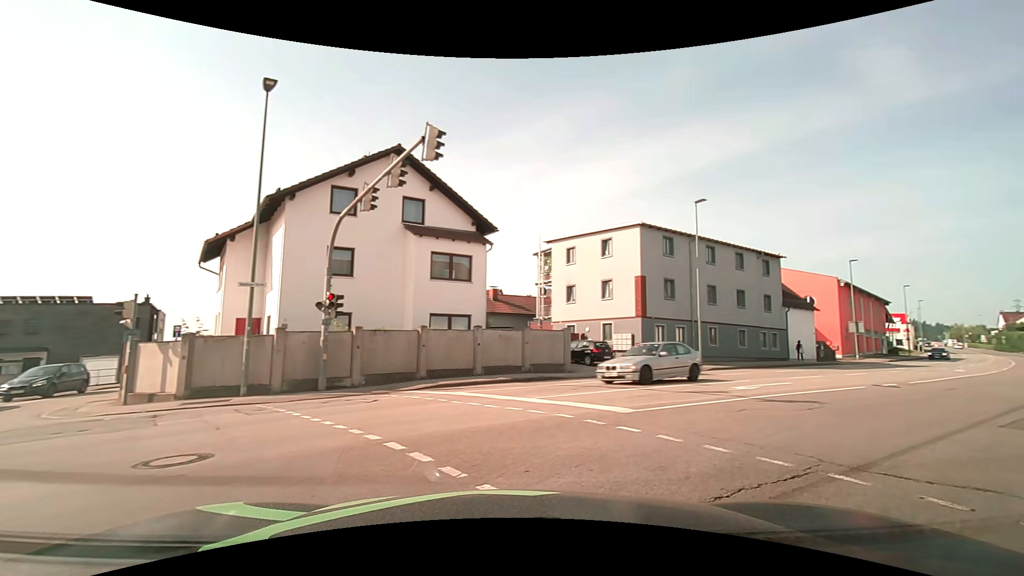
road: tertiary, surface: asphalt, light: Day
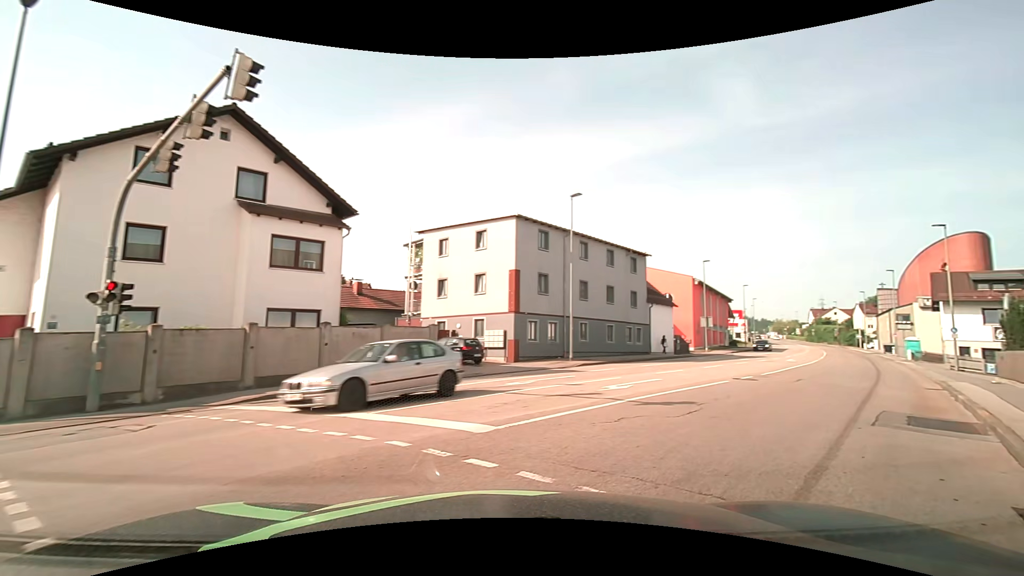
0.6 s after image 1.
(+0.3, +2.2) m; +14°
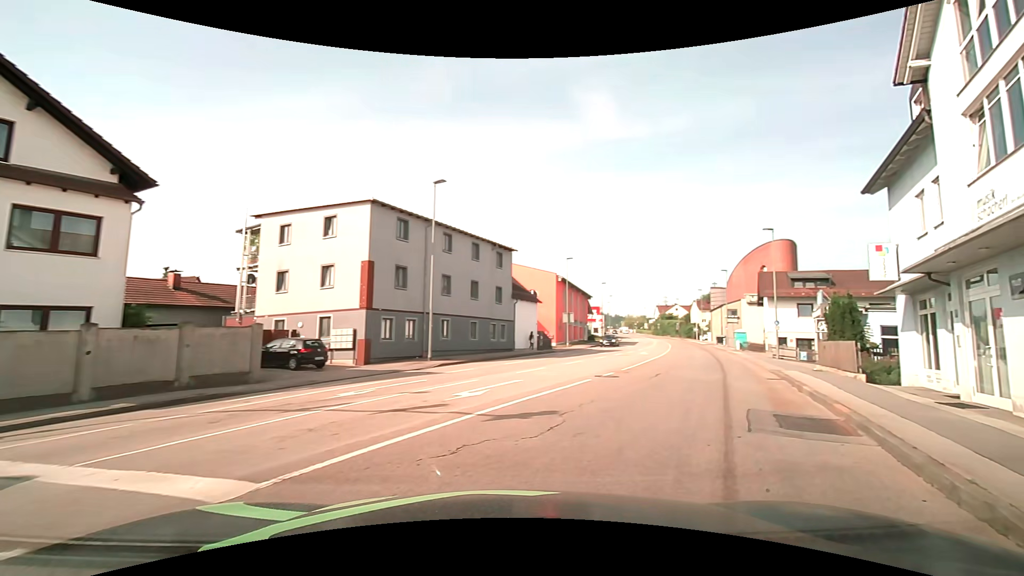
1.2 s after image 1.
(+0.3, +2.3) m; +16°
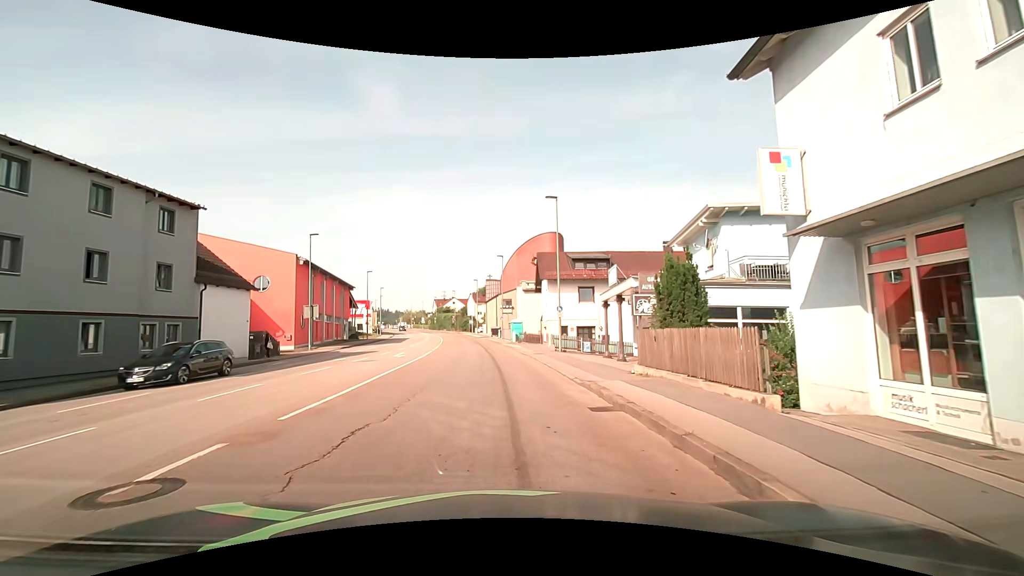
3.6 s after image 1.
(+3.6, +10.8) m; +25°
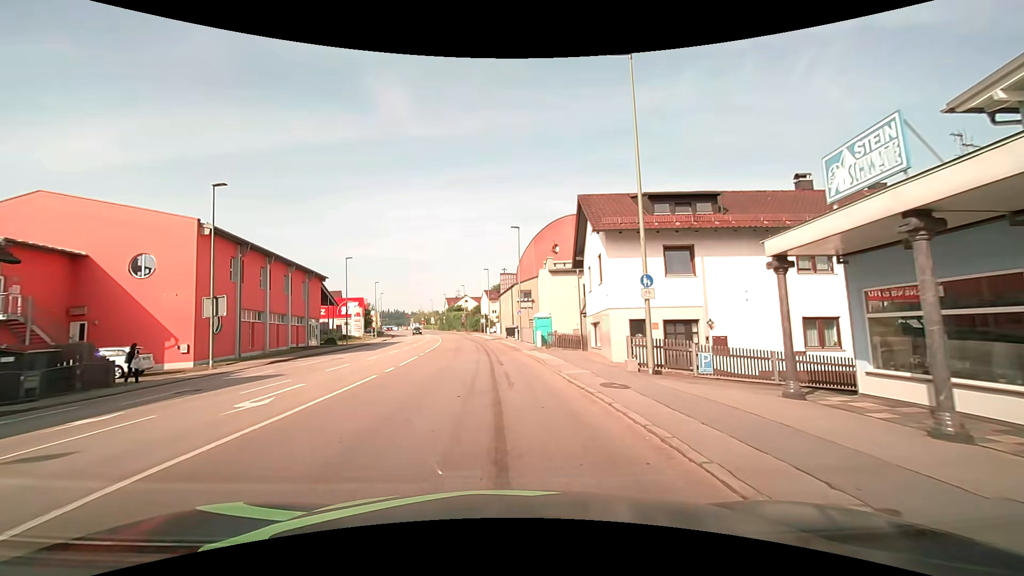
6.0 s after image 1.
(-0.1, +17.4) m; -1°
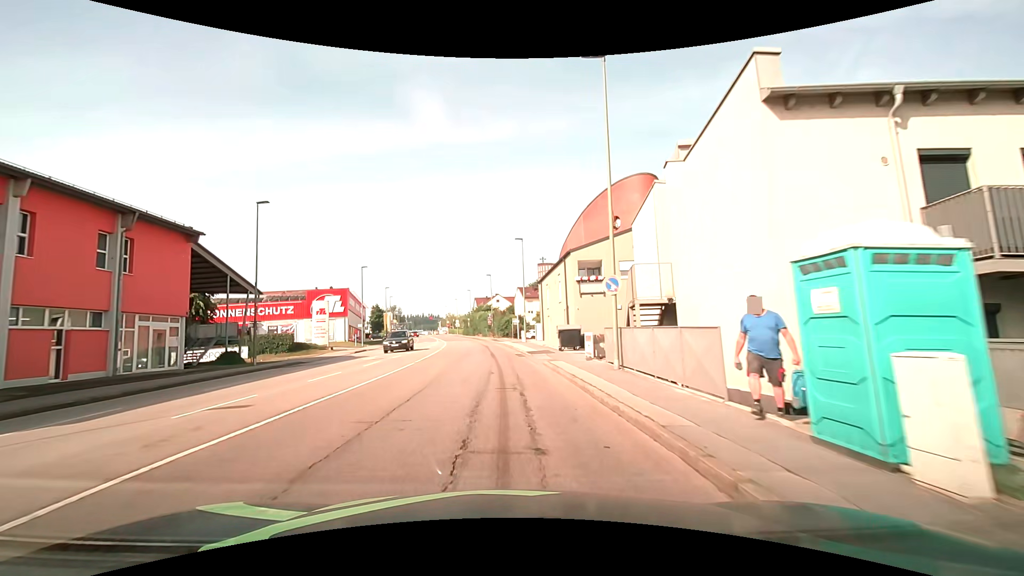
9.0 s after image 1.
(-1.1, +28.9) m; -4°
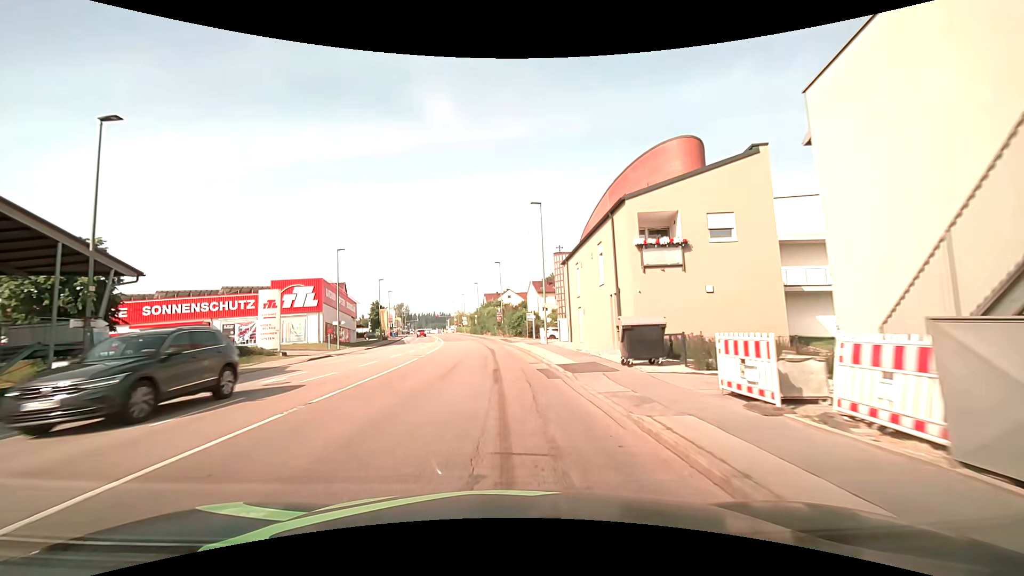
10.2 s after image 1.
(-0.1, +13.4) m; -1°
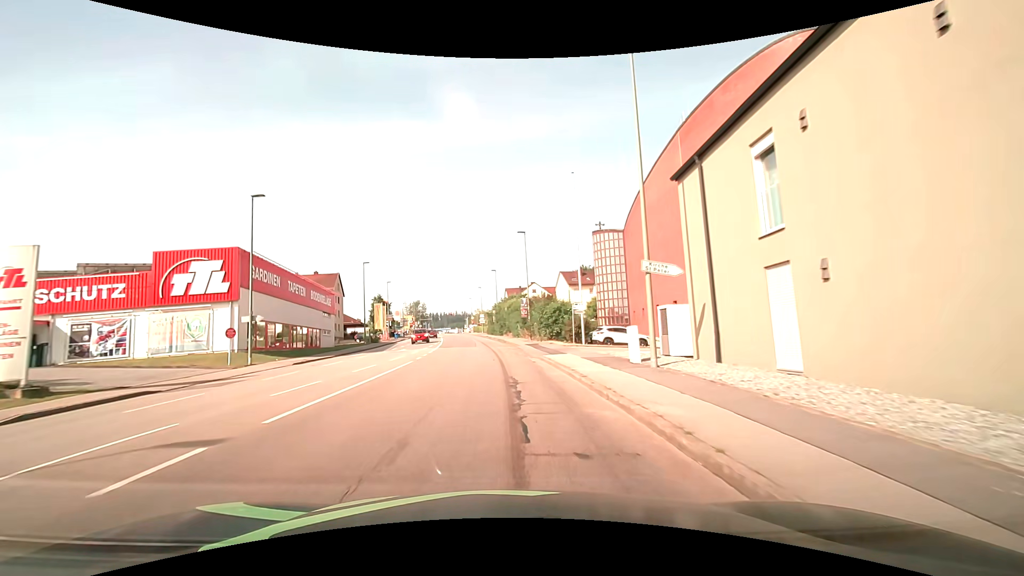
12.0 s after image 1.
(-0.5, +21.6) m; -3°
(0, +10) (0, +20) (-1, +30) (-1, +40) (-2, +50) (-3, +60) (-4, +70) (-5, +80) (-7, +90) (-8, +100) m
